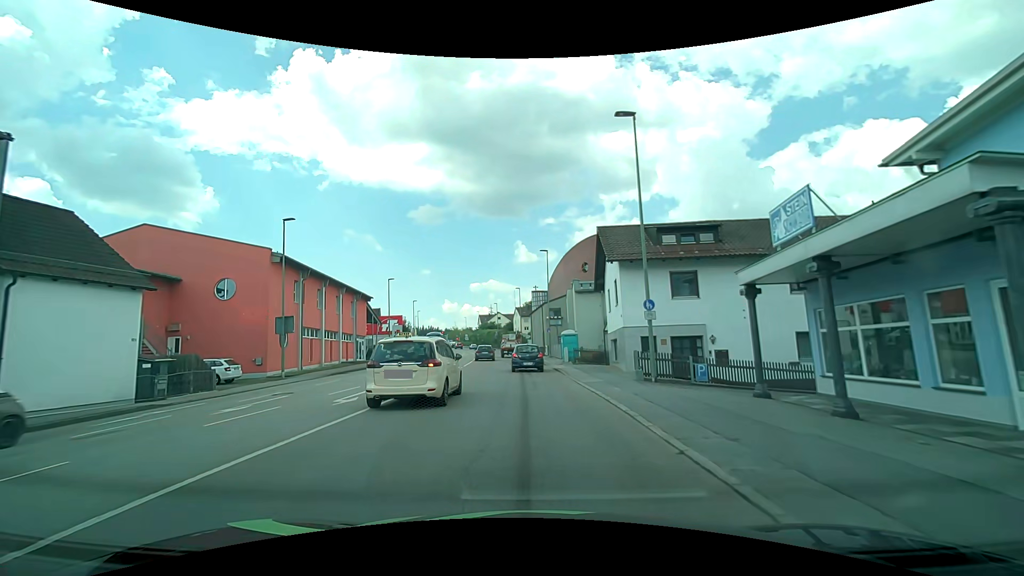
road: tertiary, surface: asphalt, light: Day
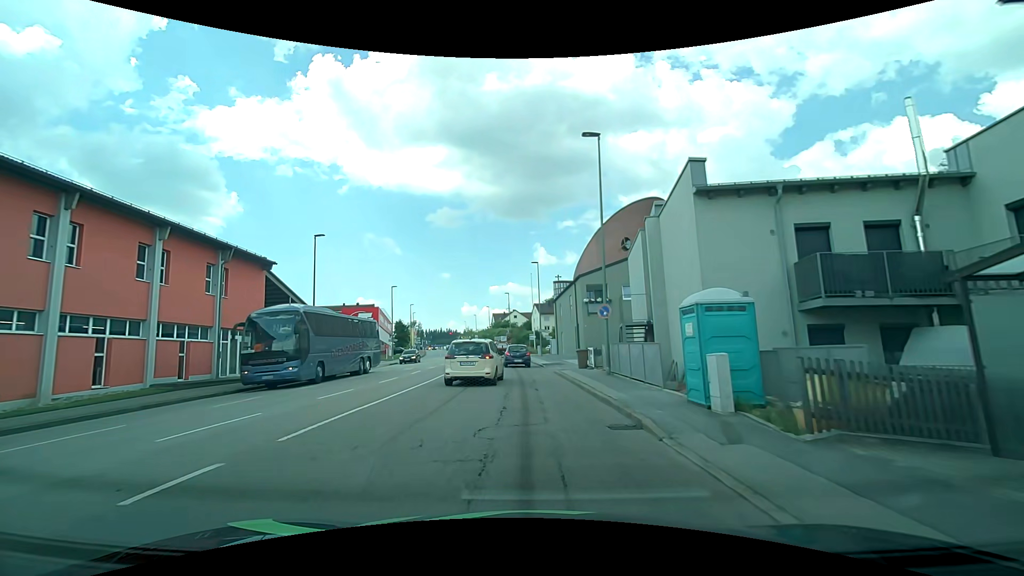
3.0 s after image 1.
(-0.6, +26.9) m; -3°
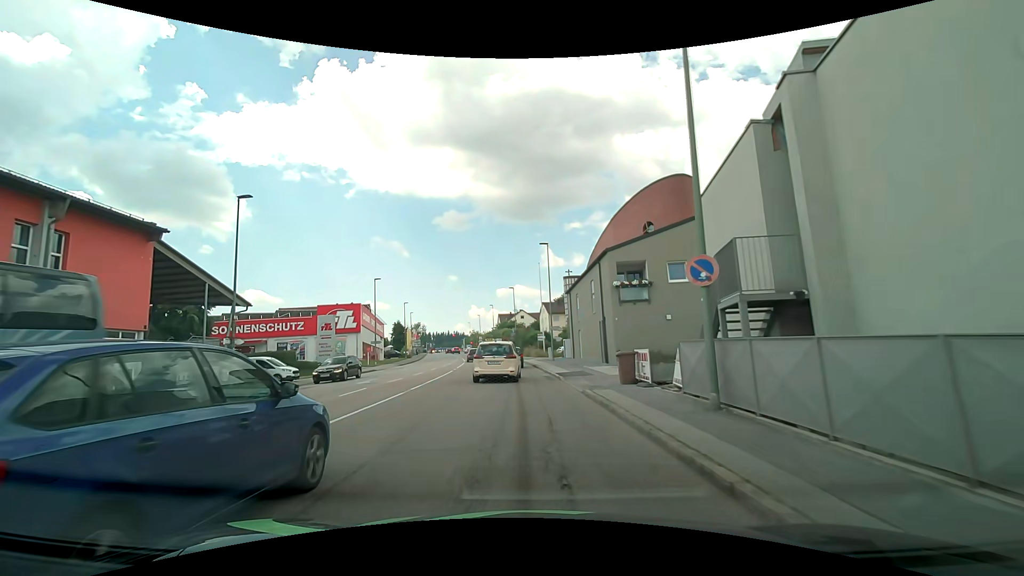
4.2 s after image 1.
(0.0, +10.9) m; 0°
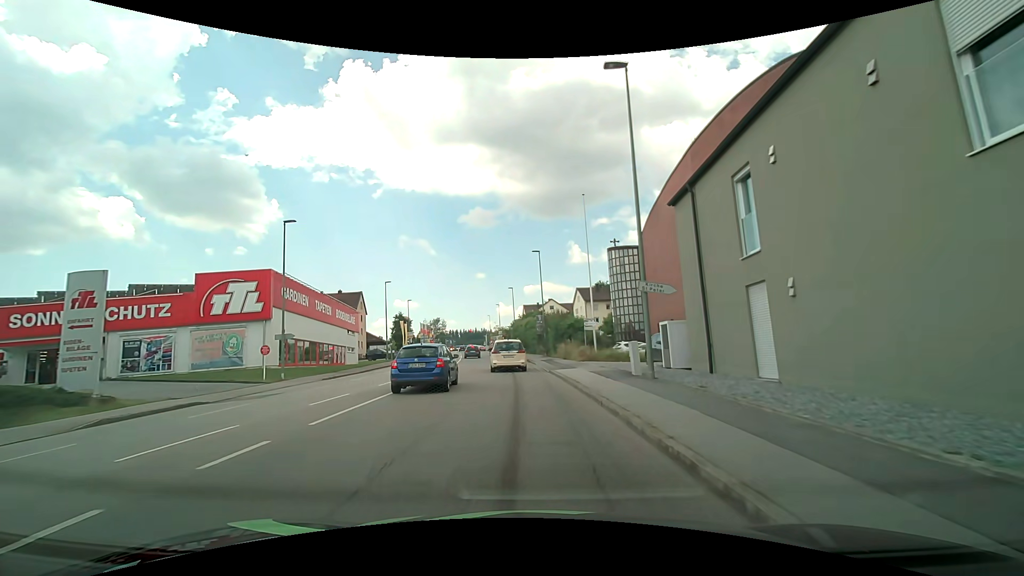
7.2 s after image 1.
(-0.7, +27.6) m; -3°
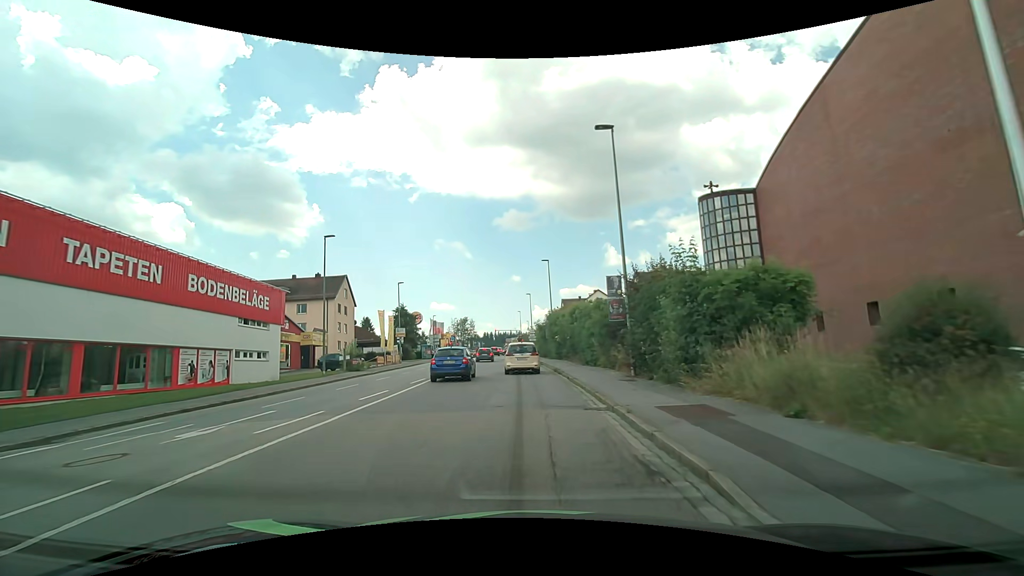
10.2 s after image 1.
(-1.2, +28.7) m; -5°
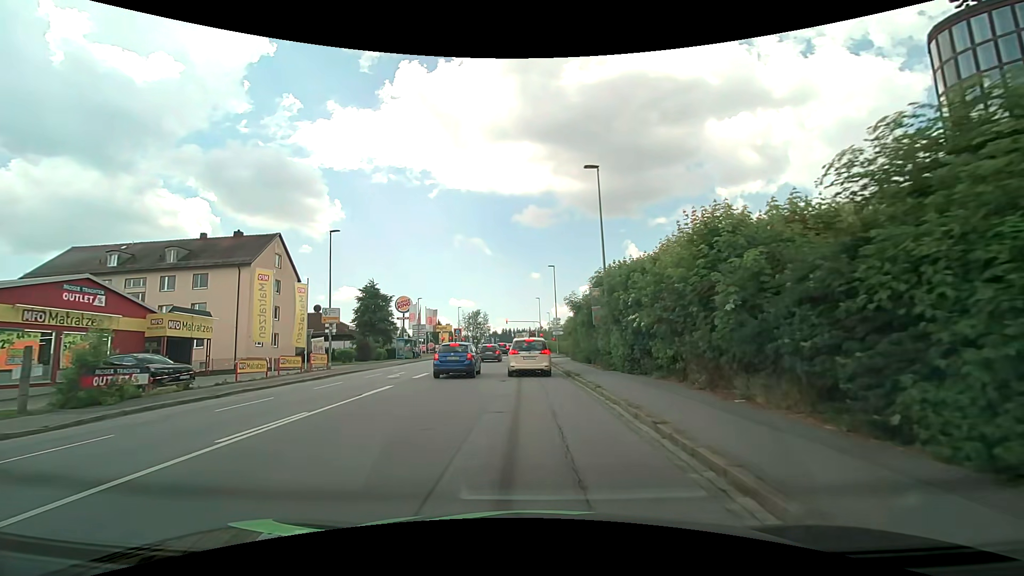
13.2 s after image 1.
(-0.5, +27.1) m; -2°
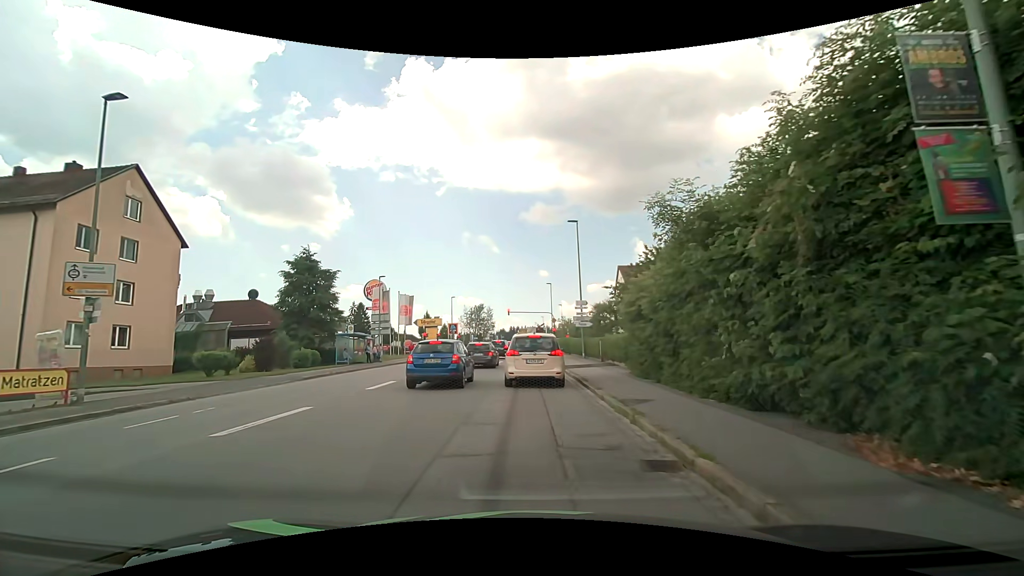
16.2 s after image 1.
(-0.1, +20.3) m; -1°
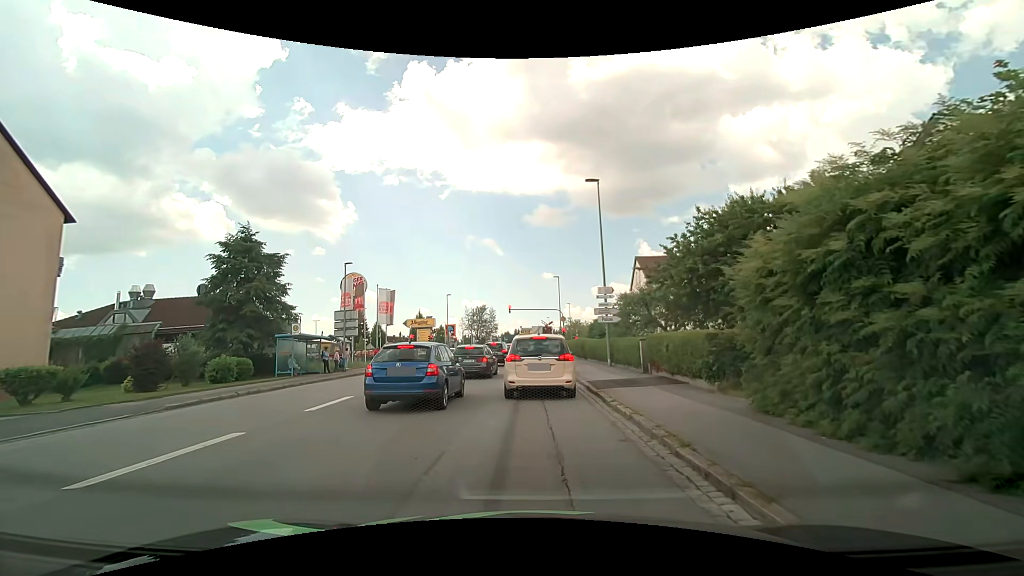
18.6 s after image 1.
(0.0, +9.7) m; 0°
(0, +10) (0, +20) (0, +30) (0, +40) (0, +50) (0, +60) (0, +70) (0, +80) (0, +90) (0, +100) m
